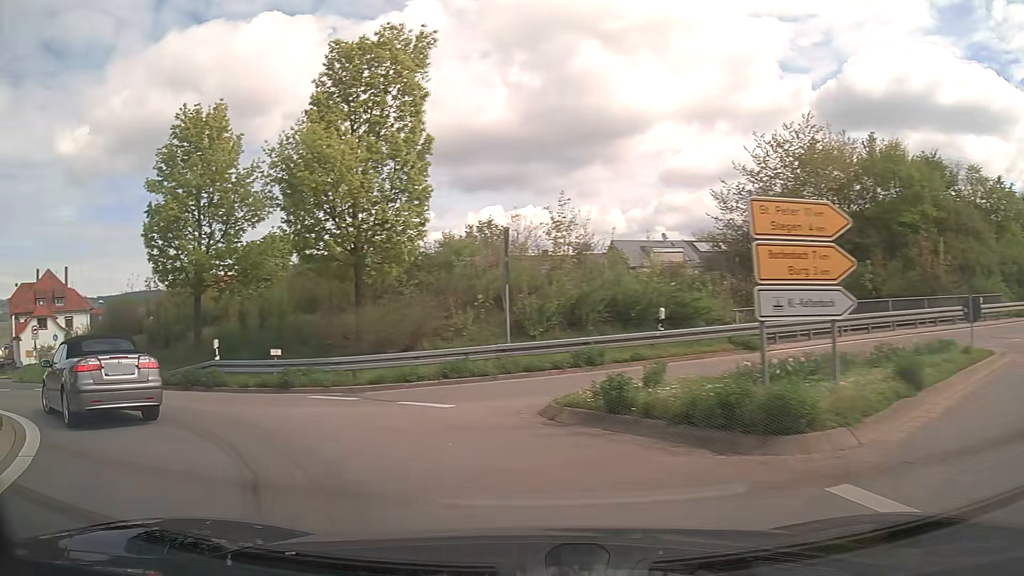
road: secondary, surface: asphalt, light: Day
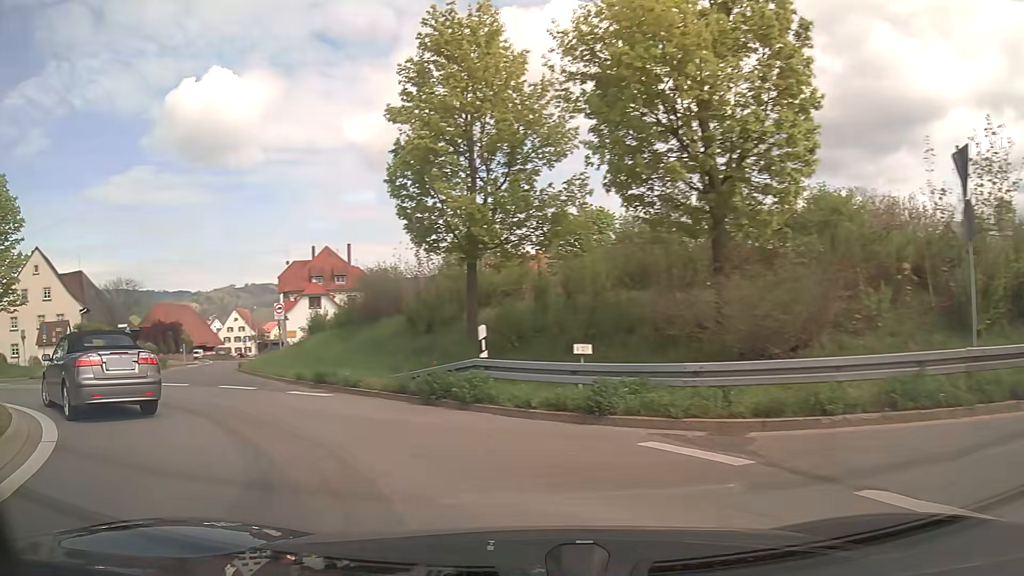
(-1.7, +7.2) m; -27°
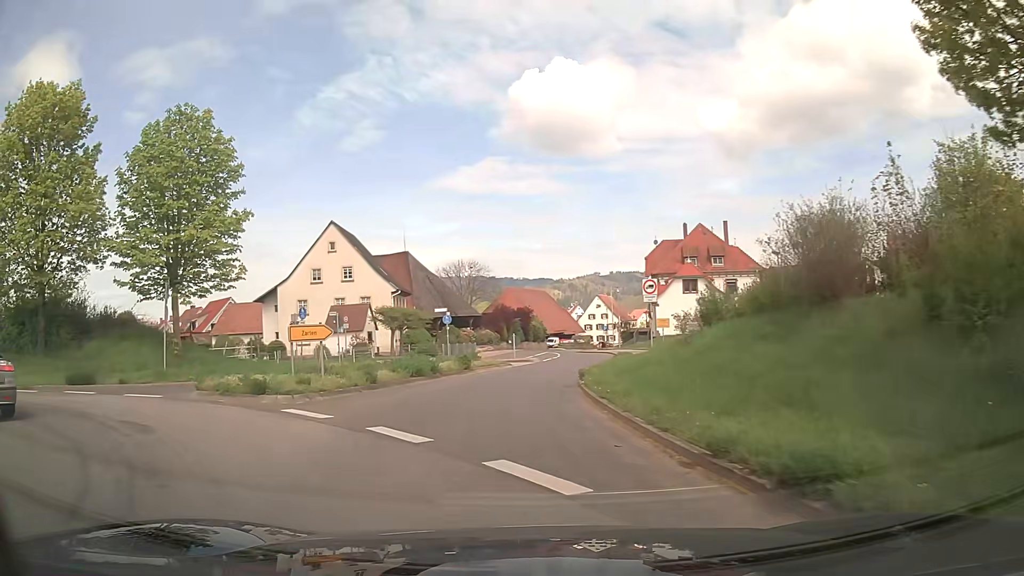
(-3.4, +10.9) m; -32°
